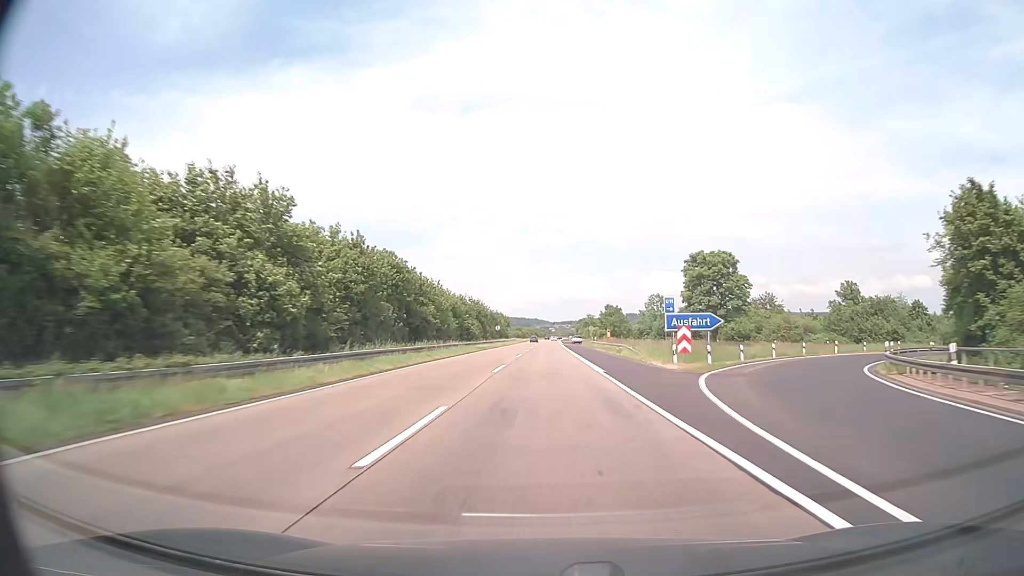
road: motorway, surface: asphalt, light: Day
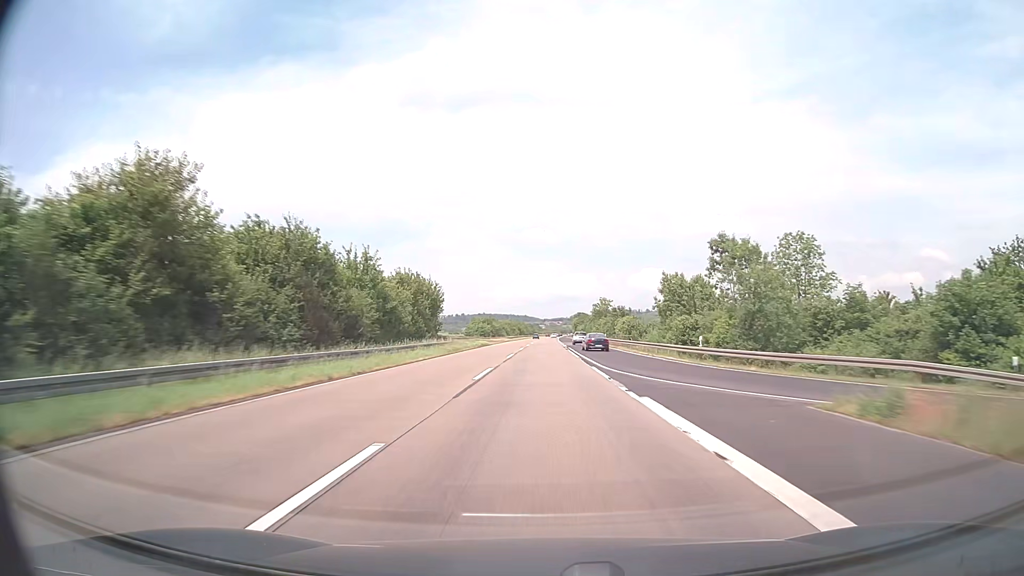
(+0.6, +95.0) m; +1°
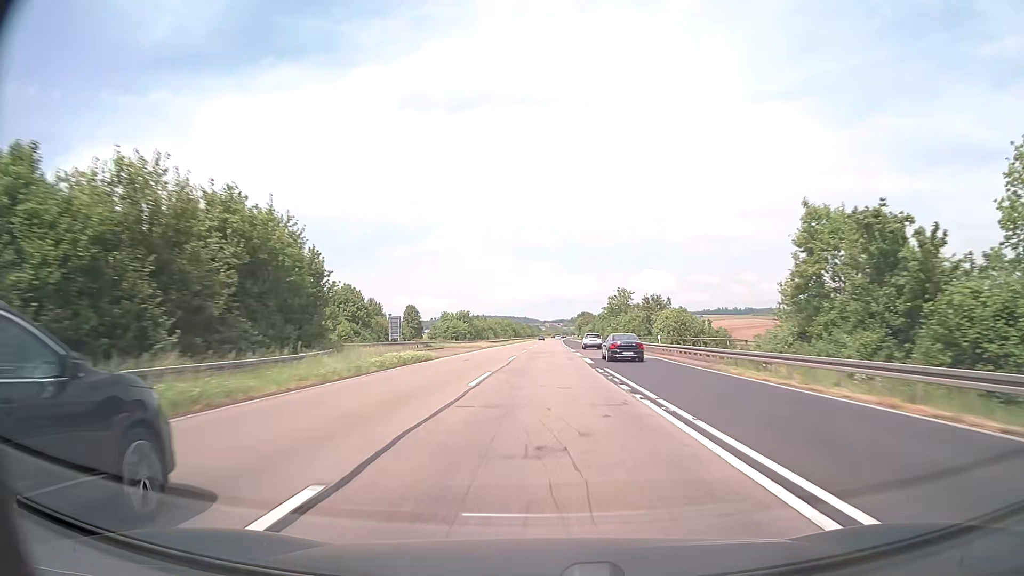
(0.0, +38.0) m; 0°
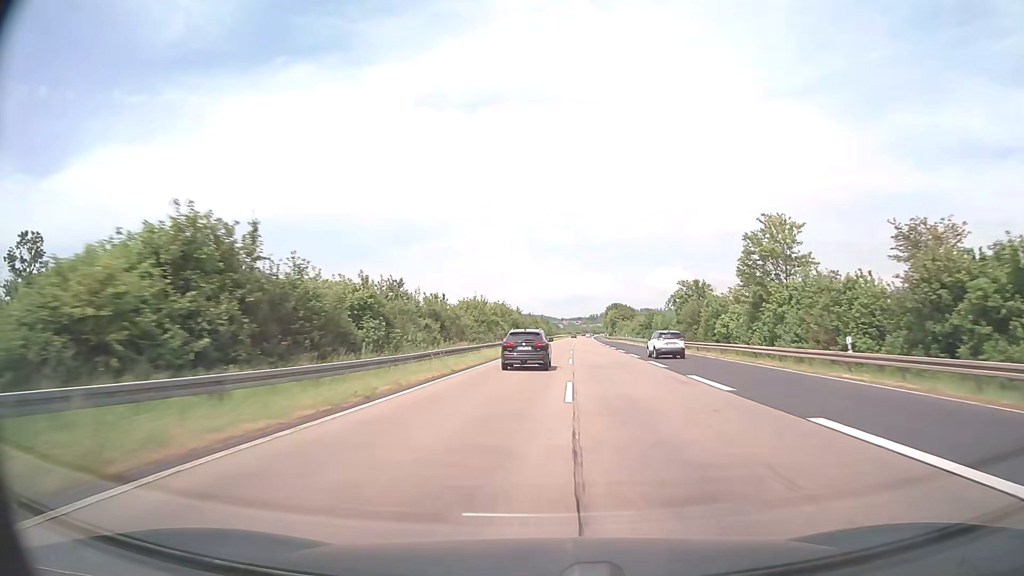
(-1.2, +76.0) m; -1°
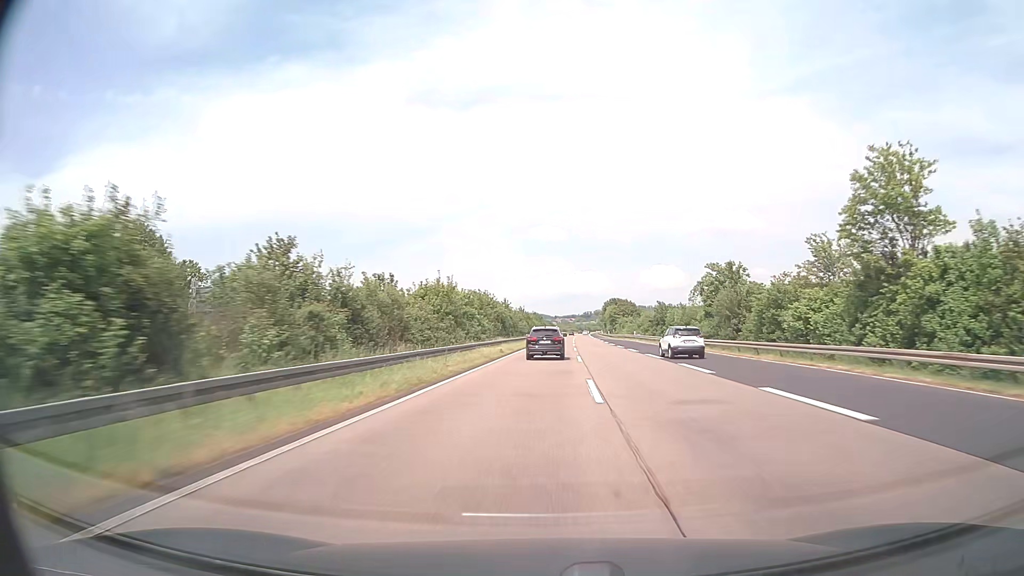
(+0.1, +19.0) m; +1°
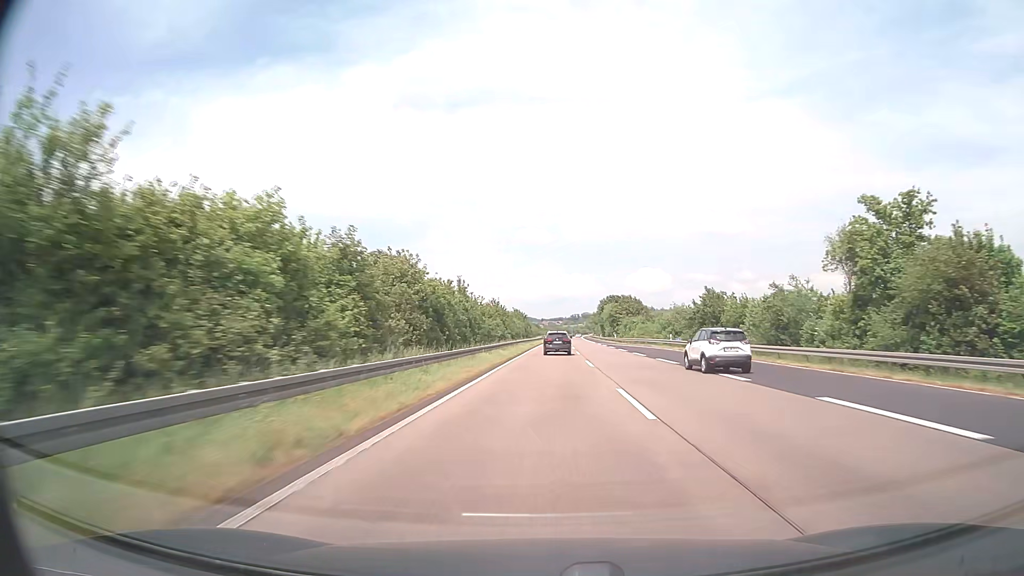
(+0.3, +38.0) m; +1°
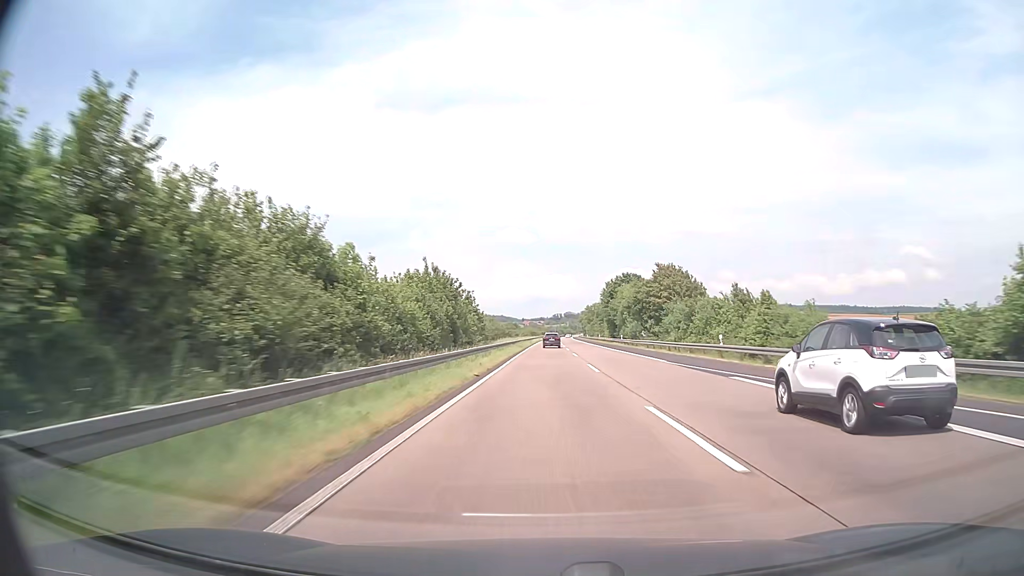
(+1.4, +76.1) m; +2°
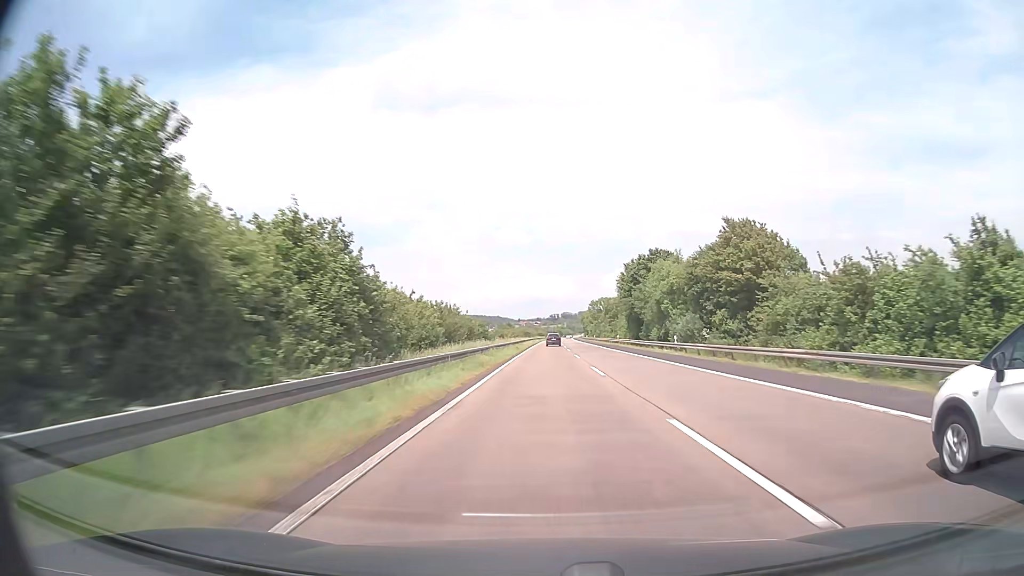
(0.0, +38.1) m; 0°
(0, +10) (0, +20) (0, +30) (0, +40) (0, +50) (0, +60) (0, +70) (+1, +80) (+1, +90) (+1, +100) m
